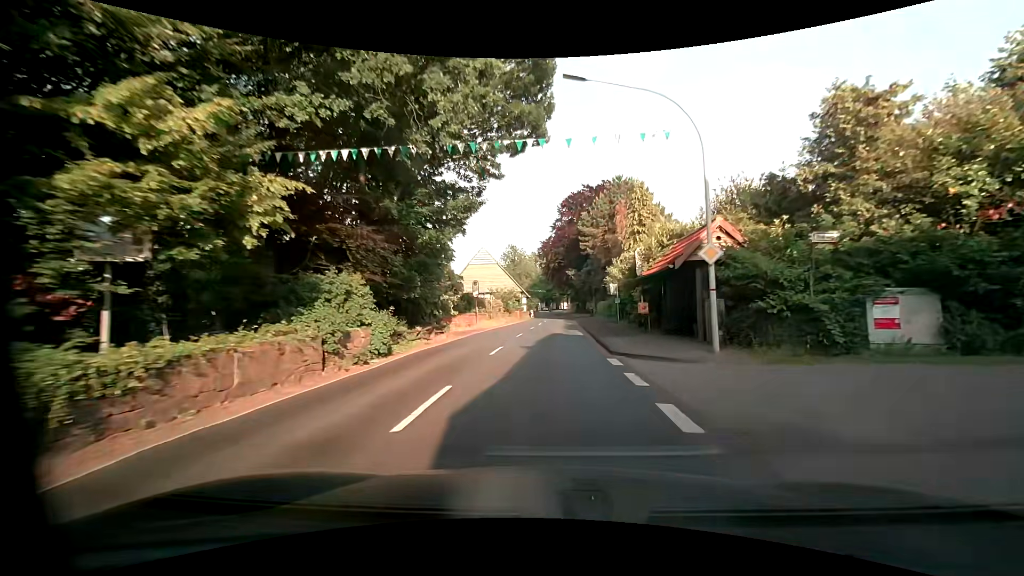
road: primary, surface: asphalt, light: Day
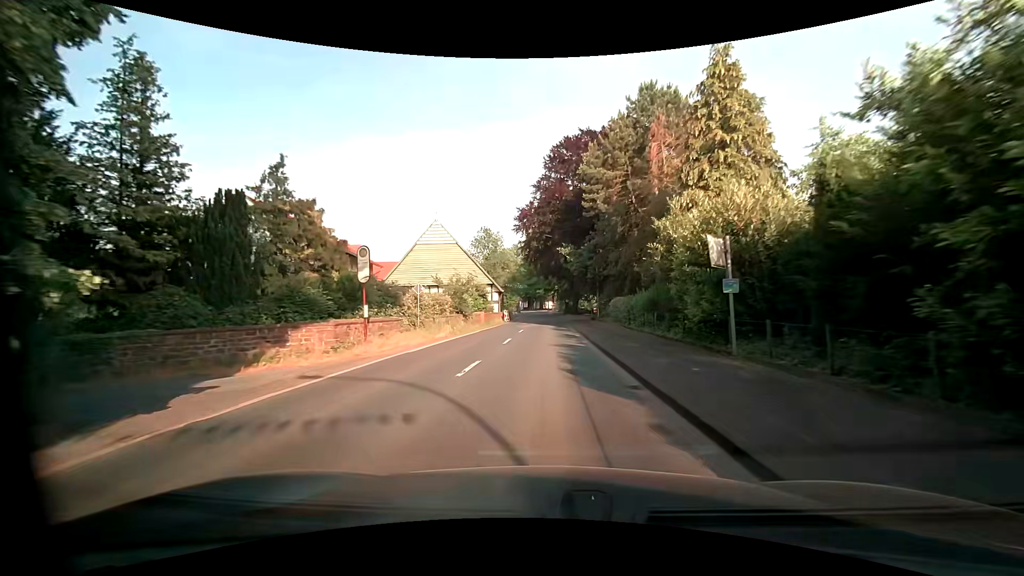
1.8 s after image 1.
(+0.4, +22.6) m; +2°
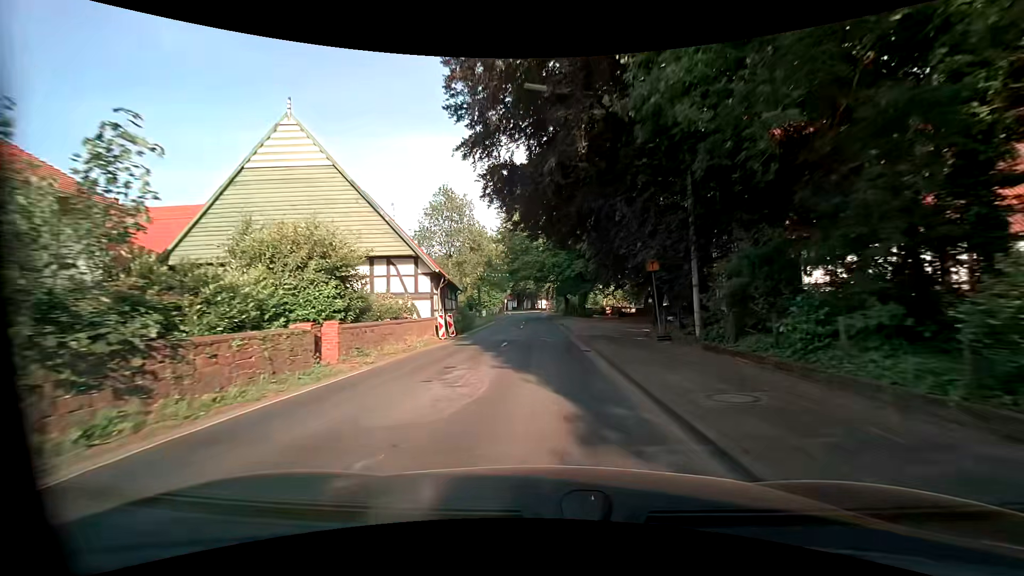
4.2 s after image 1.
(0.0, +29.3) m; 0°
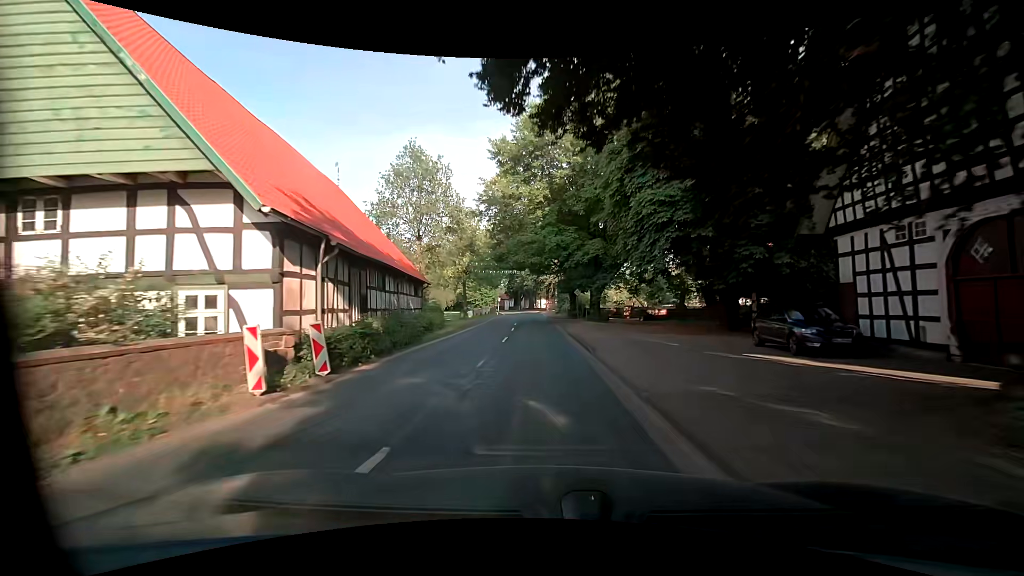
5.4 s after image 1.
(-0.1, +14.7) m; 0°
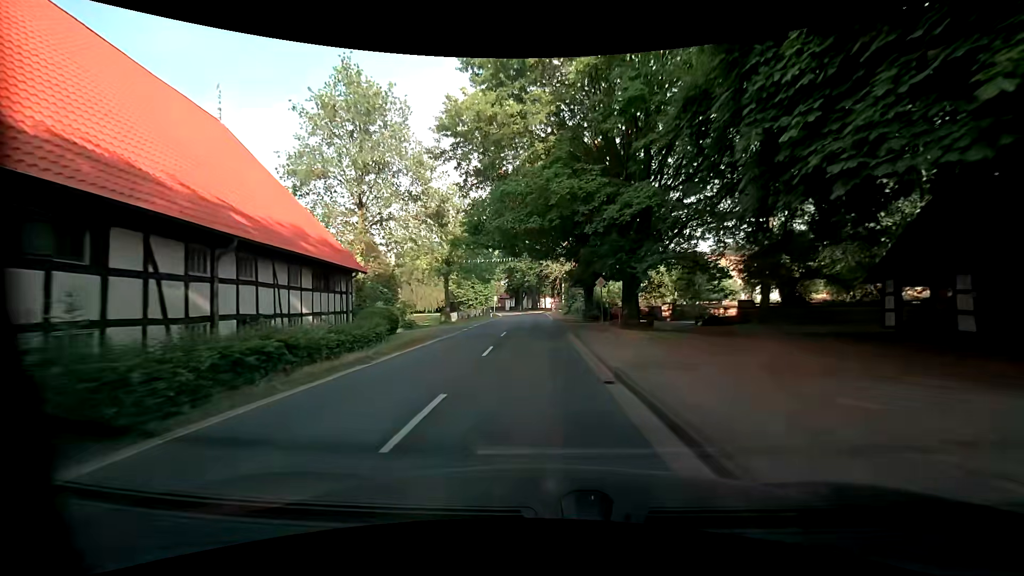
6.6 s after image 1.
(0.0, +14.8) m; 0°
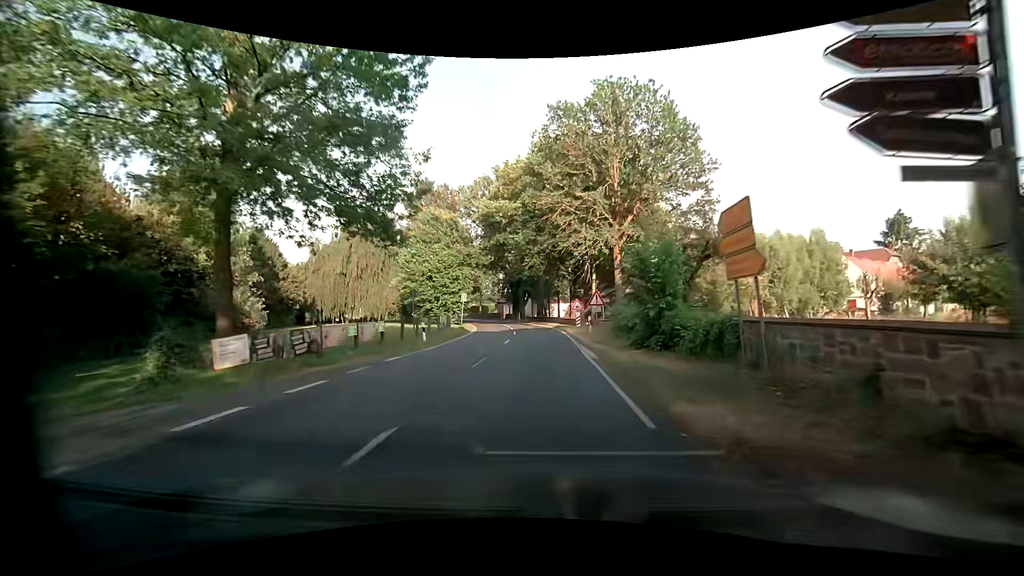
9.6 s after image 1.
(-1.0, +37.7) m; -2°
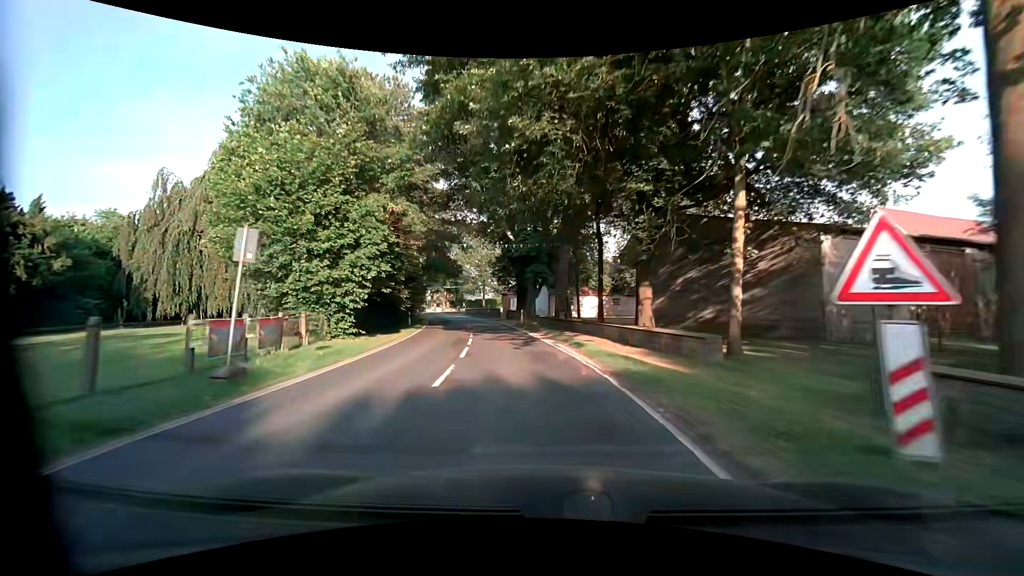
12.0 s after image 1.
(-0.1, +30.5) m; -1°
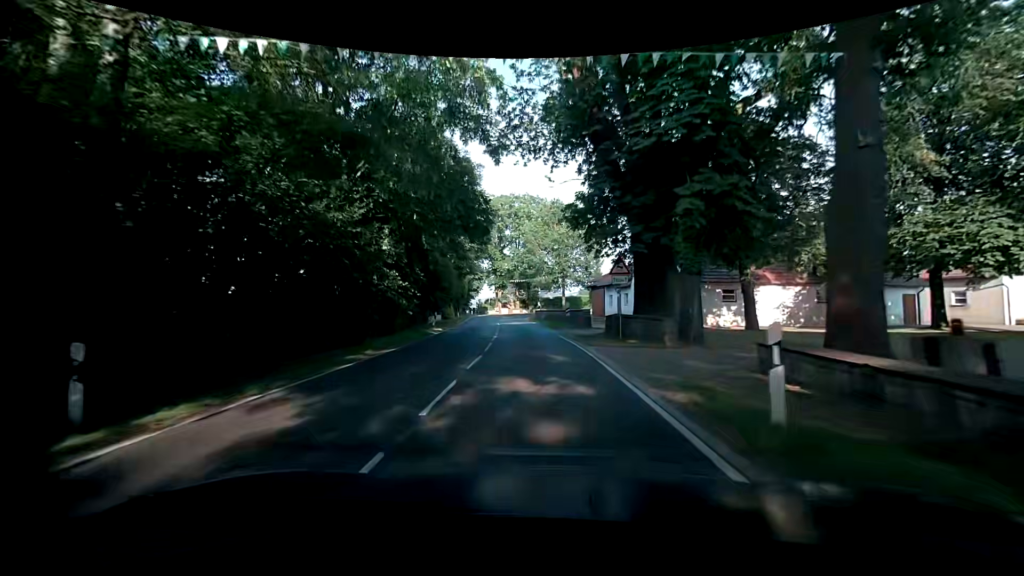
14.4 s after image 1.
(-3.0, +29.7) m; -9°
(0, +10) (-1, +20) (-2, +30) (-3, +40) (-4, +50) (-5, +60) (-5, +70) (-3, +80) (+3, +87) (+12, +92) m
